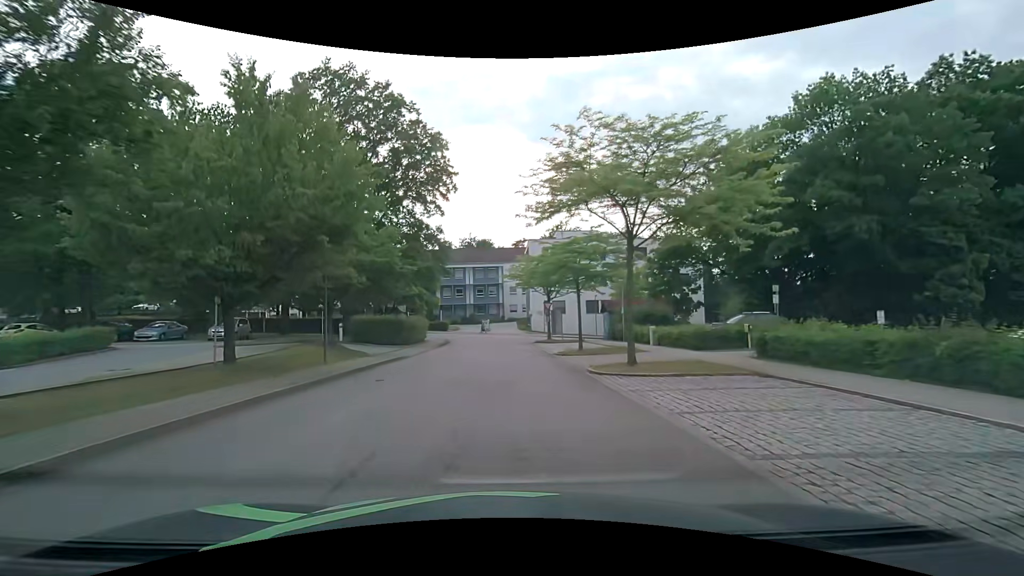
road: residential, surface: asphalt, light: Day
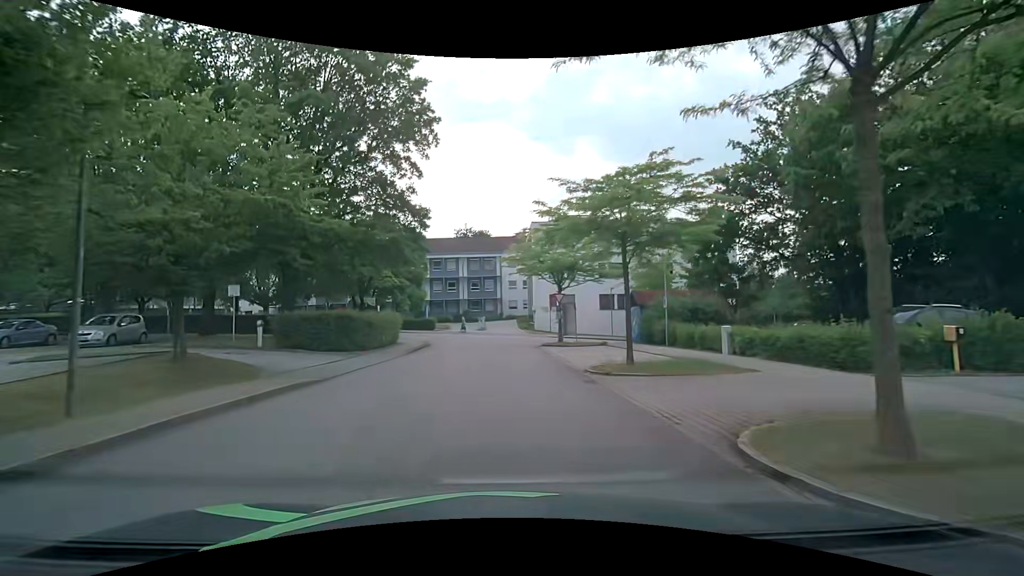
(0.0, +10.3) m; 0°
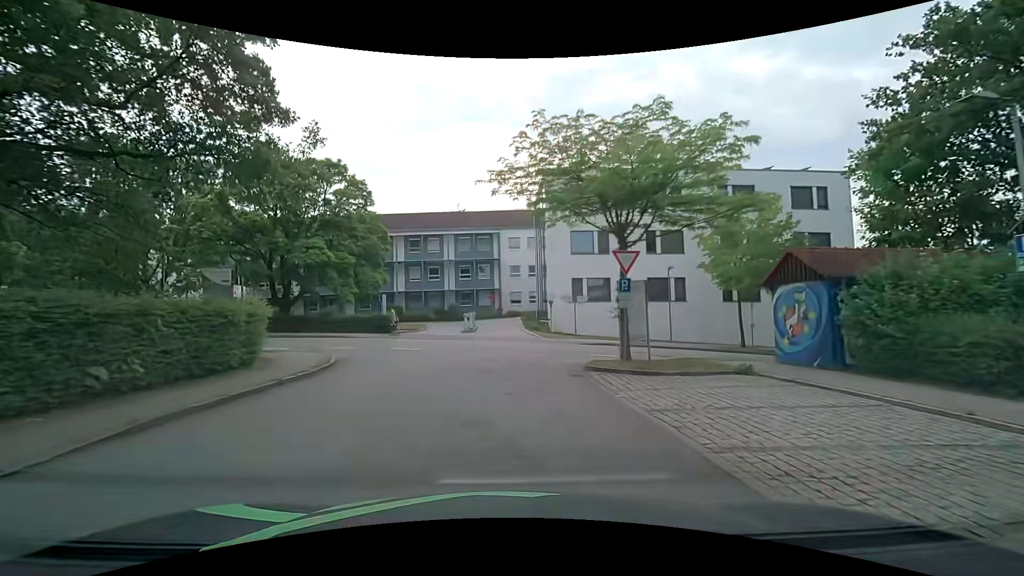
(+0.1, +18.8) m; +1°
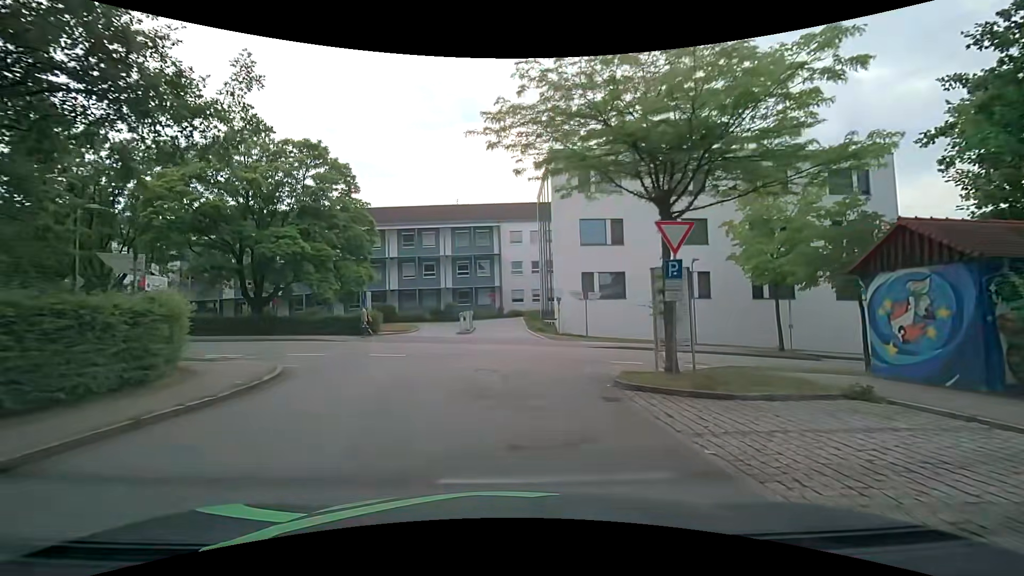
(-0.1, +4.2) m; 0°
